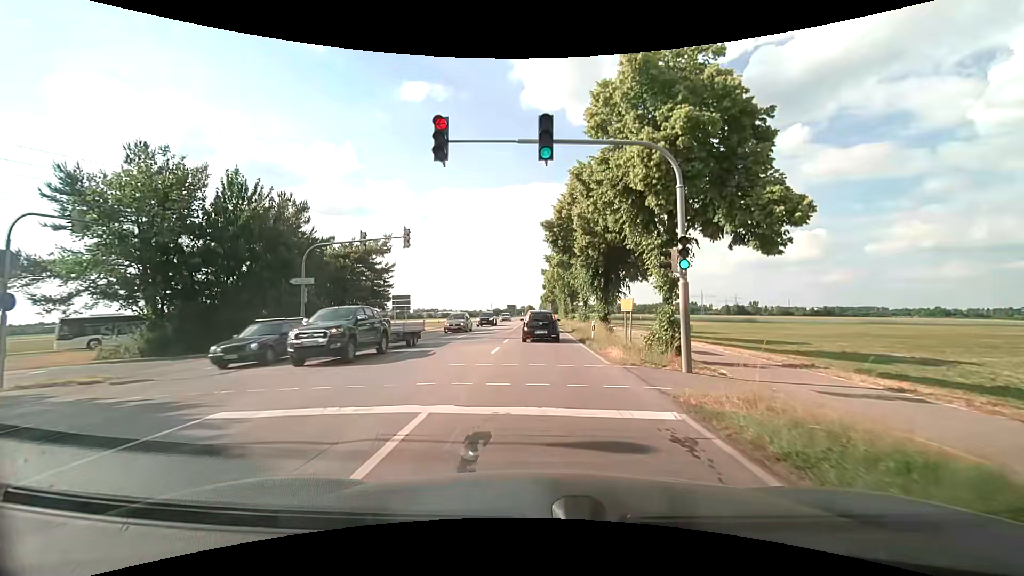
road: secondary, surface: asphalt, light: Day
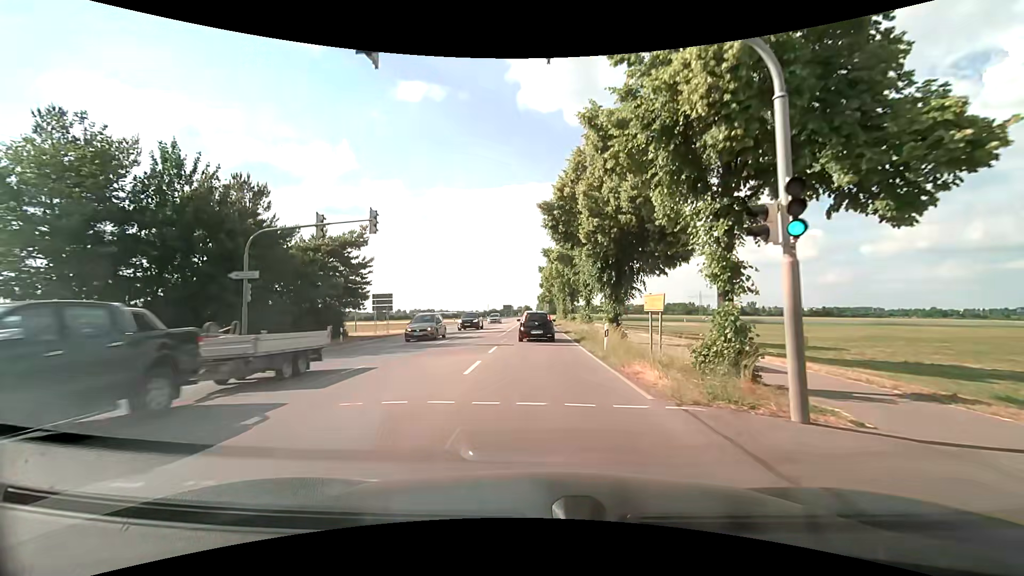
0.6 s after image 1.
(0.0, +5.5) m; 0°
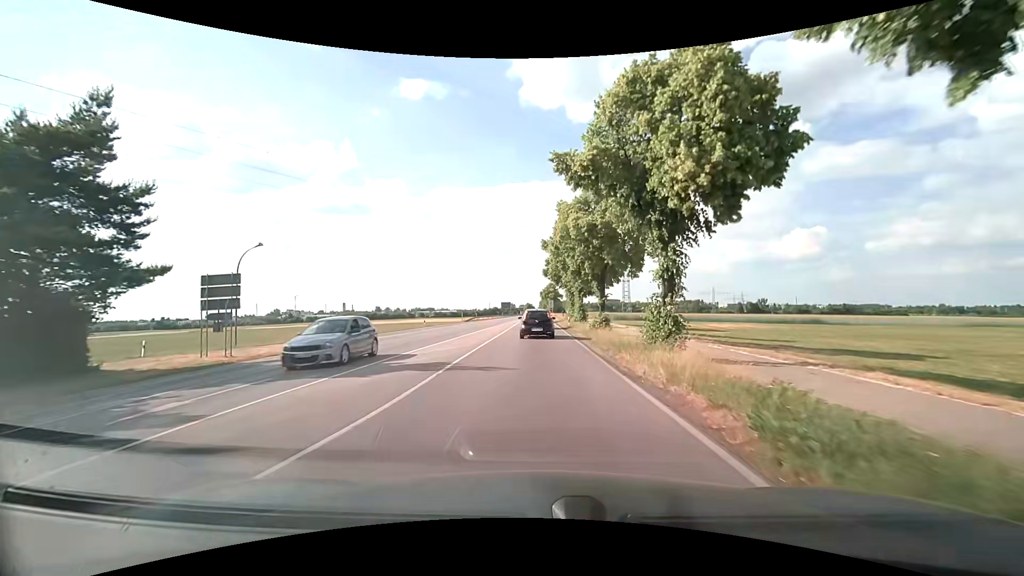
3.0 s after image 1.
(0.0, +25.1) m; -1°
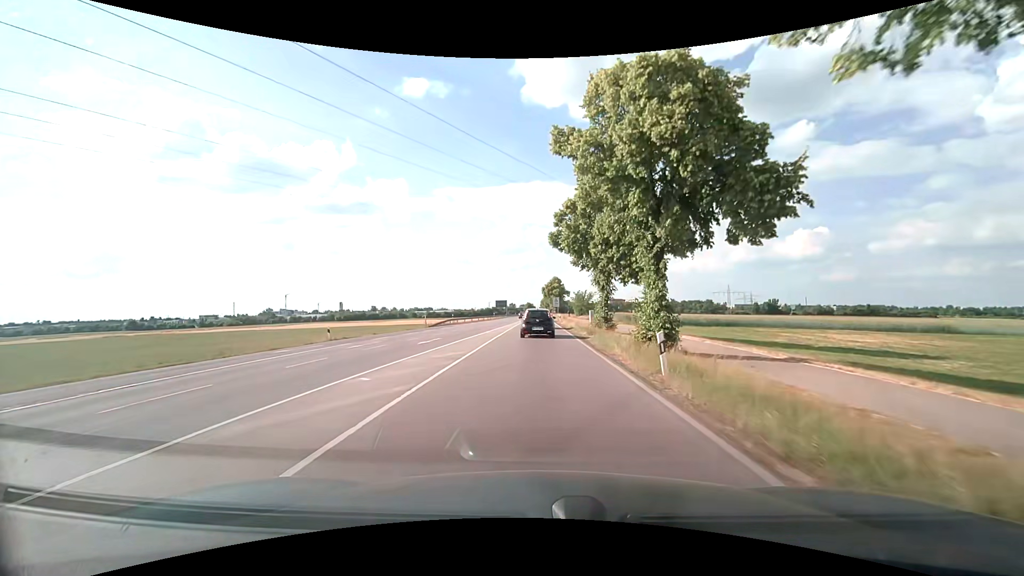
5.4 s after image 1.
(+0.1, +29.5) m; 0°
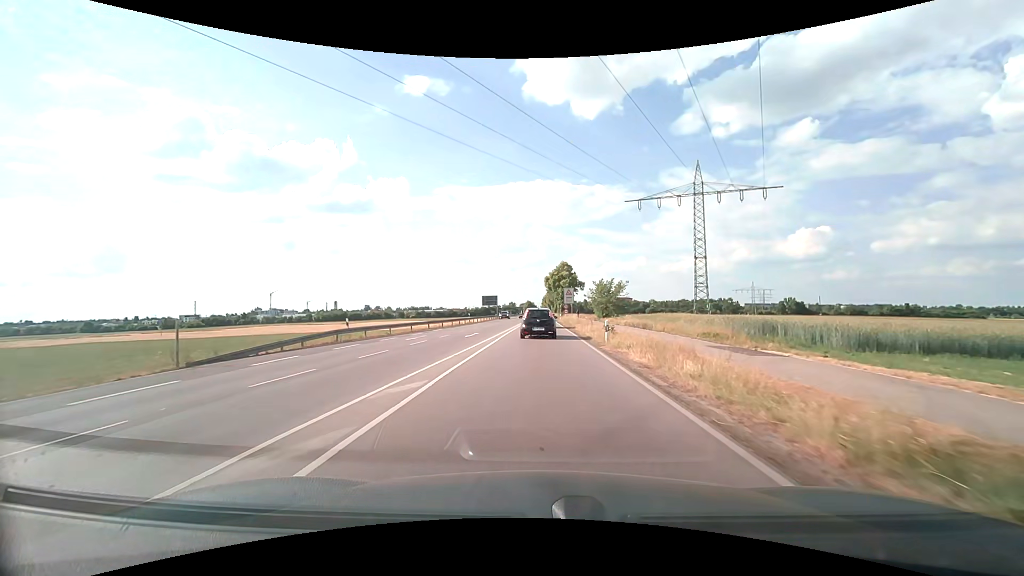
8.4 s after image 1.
(0.0, +39.9) m; 0°
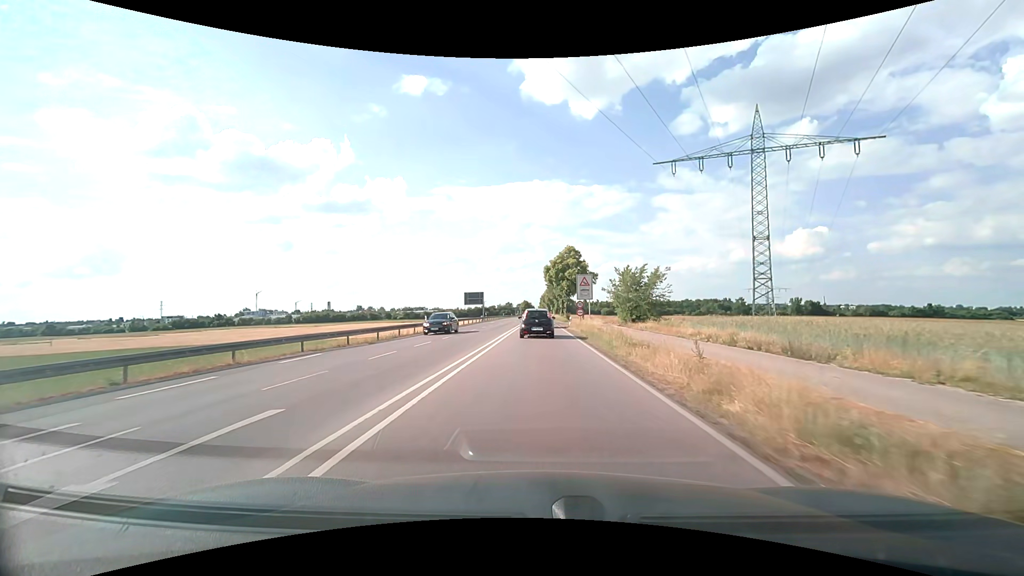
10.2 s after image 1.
(+0.2, +24.4) m; +1°
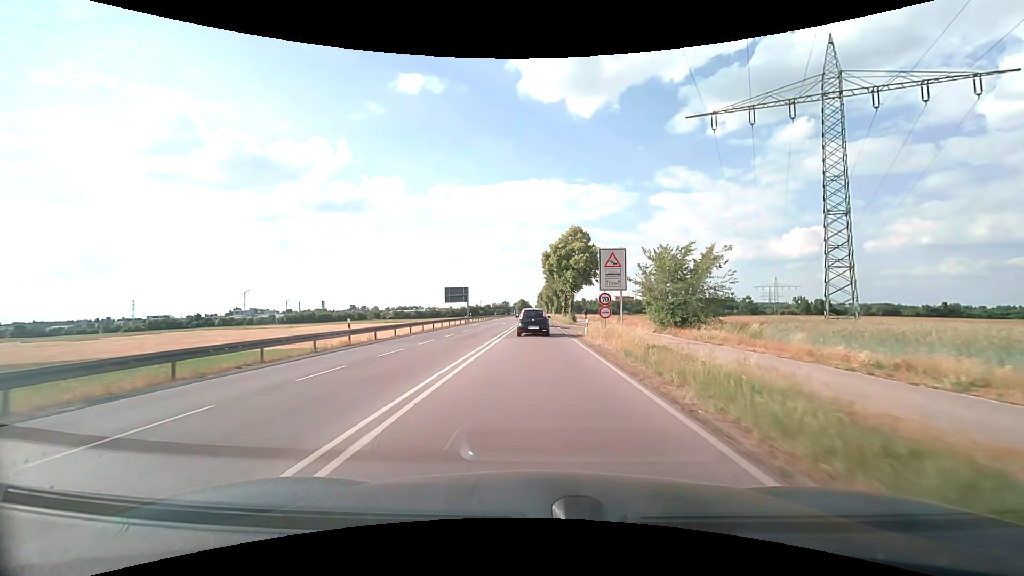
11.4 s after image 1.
(0.0, +16.4) m; 0°
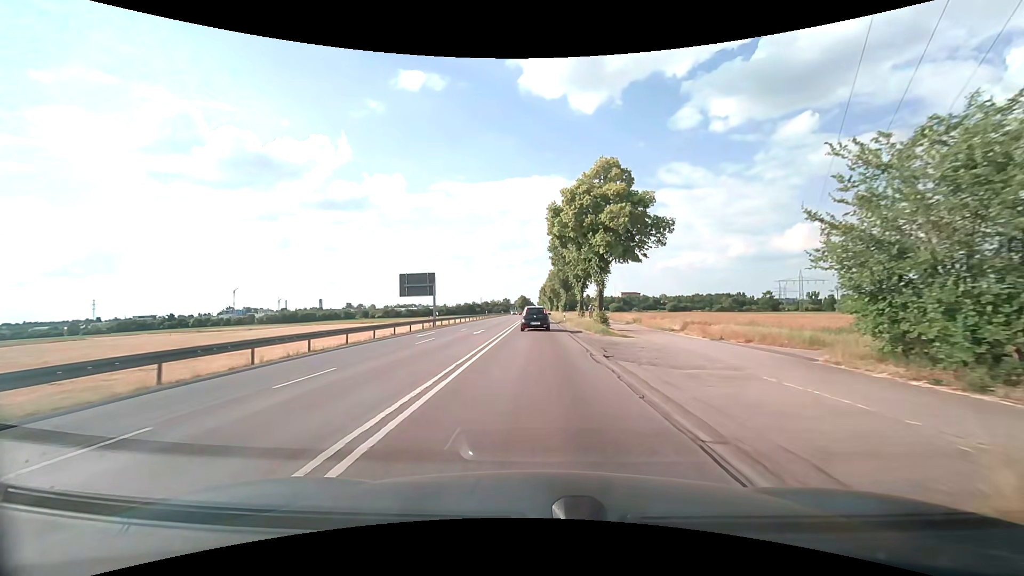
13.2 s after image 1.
(0.0, +25.0) m; 0°
(0, +10) (0, +20) (0, +30) (0, +40) (0, +50) (0, +60) (0, +70) (0, +80) (-1, +90) (-1, +100) m
